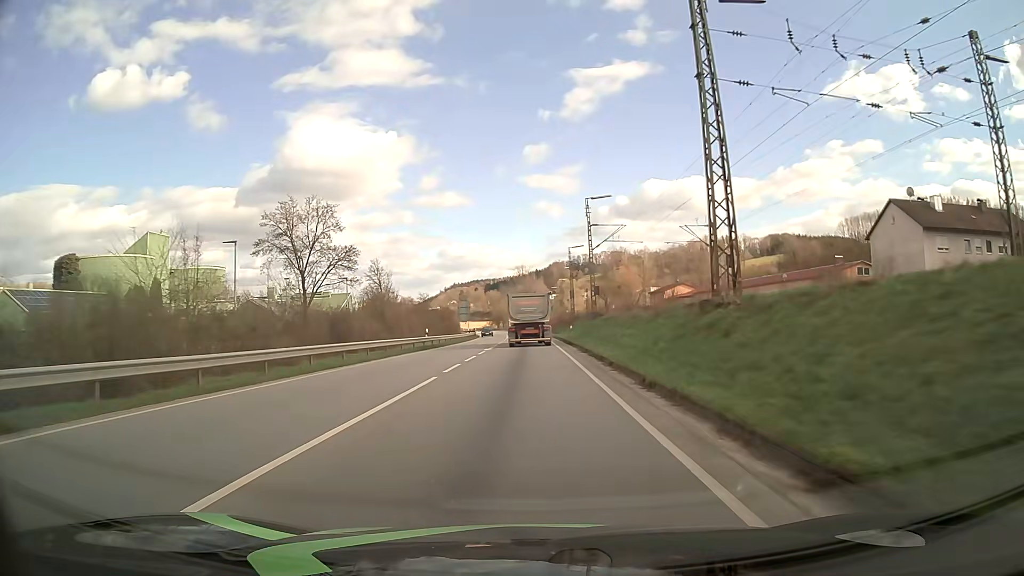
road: primary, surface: asphalt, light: Day
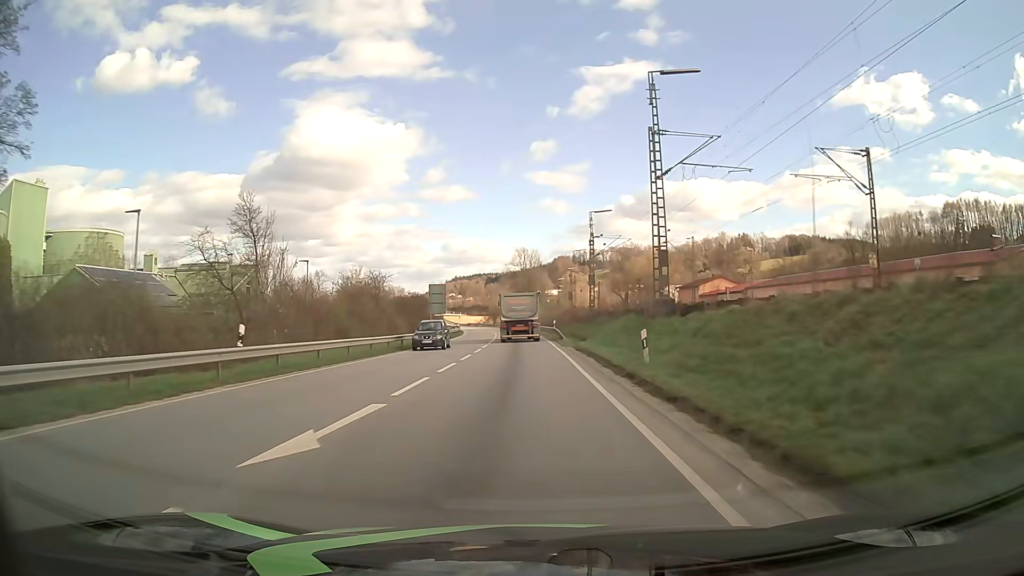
(+0.1, +31.0) m; 0°
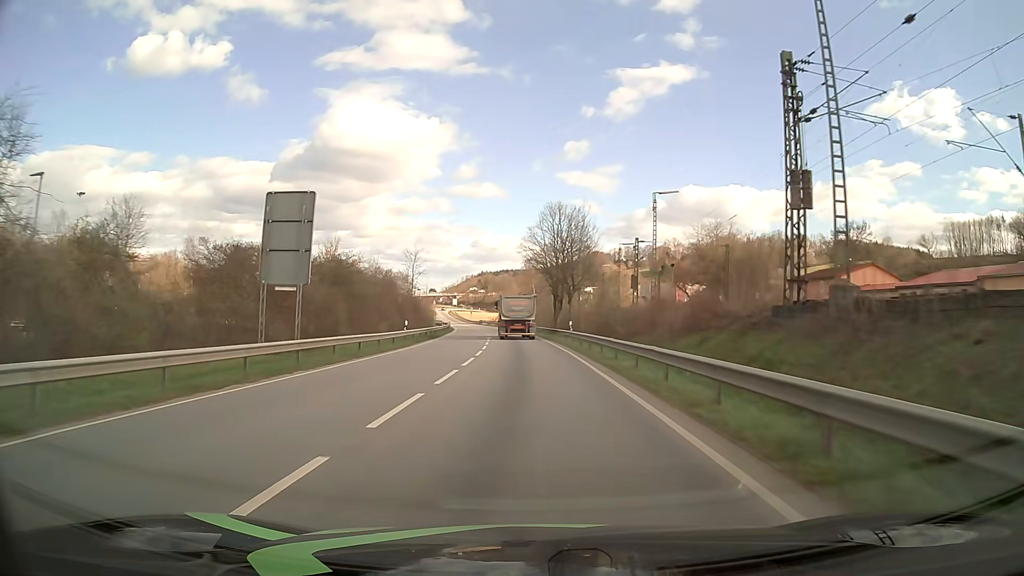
(-1.1, +52.2) m; -2°
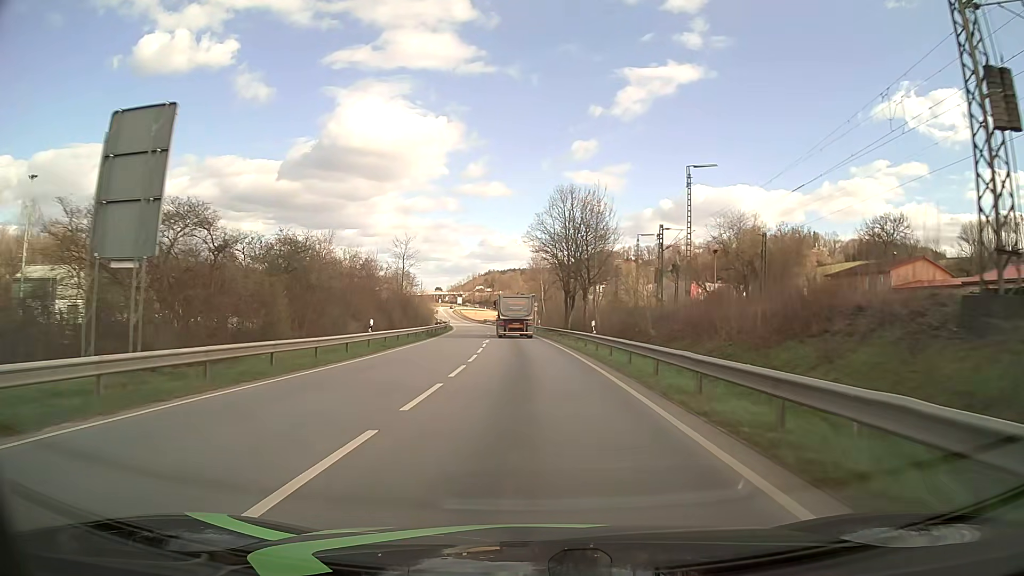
(0.0, +10.4) m; -1°
